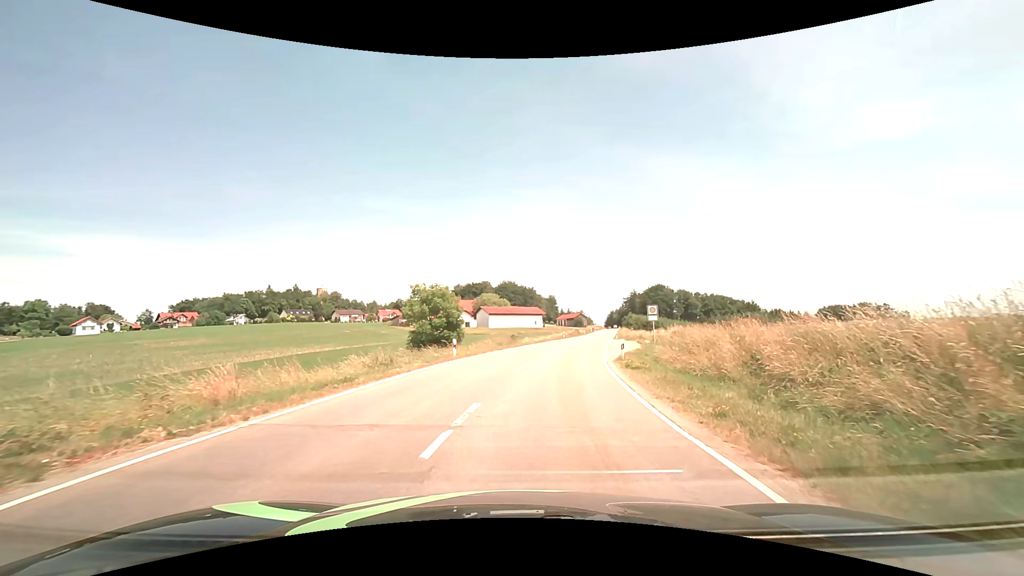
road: tertiary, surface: asphalt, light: Day
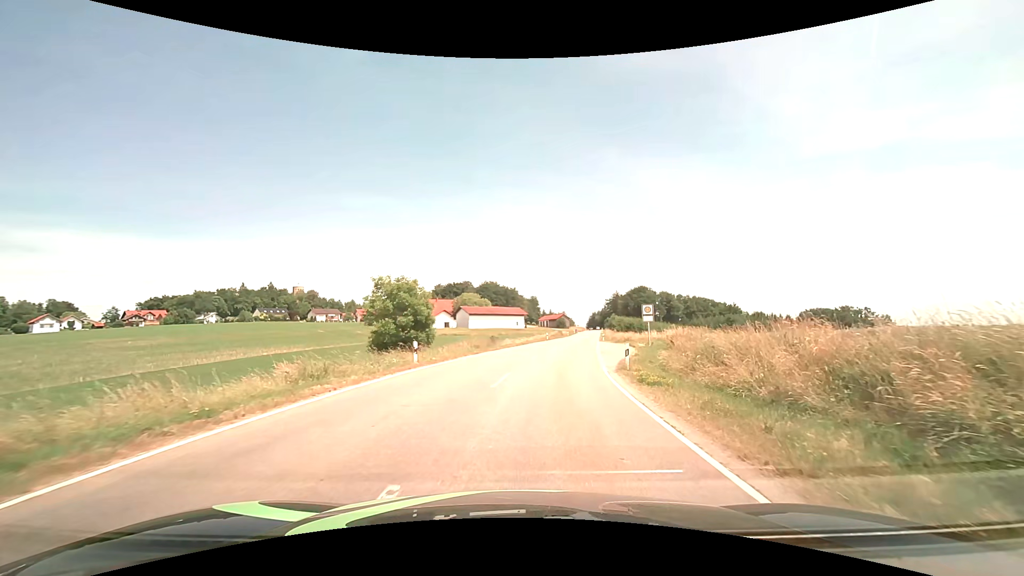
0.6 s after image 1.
(+0.1, +5.0) m; +2°
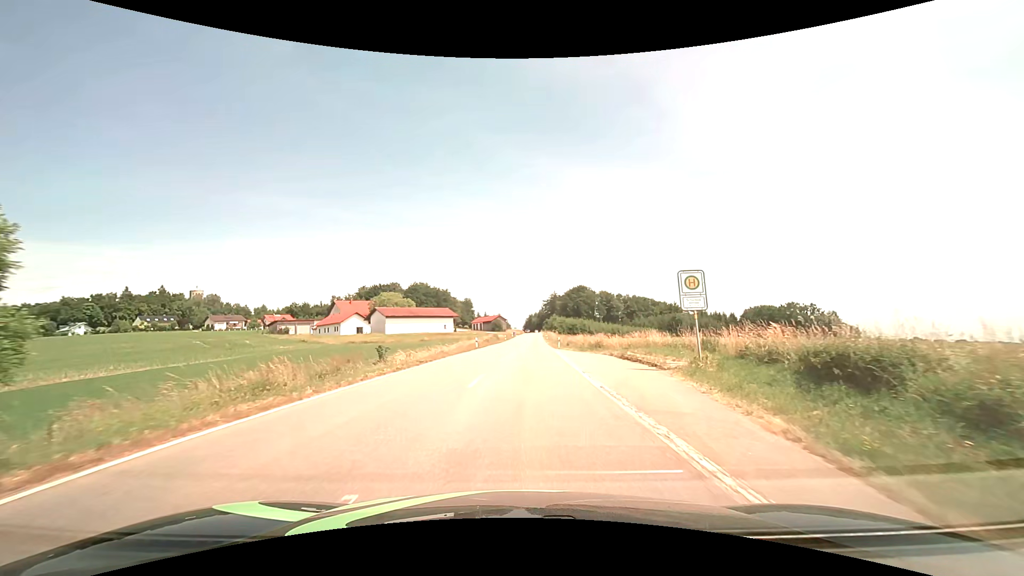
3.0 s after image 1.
(+1.8, +23.6) m; +8°
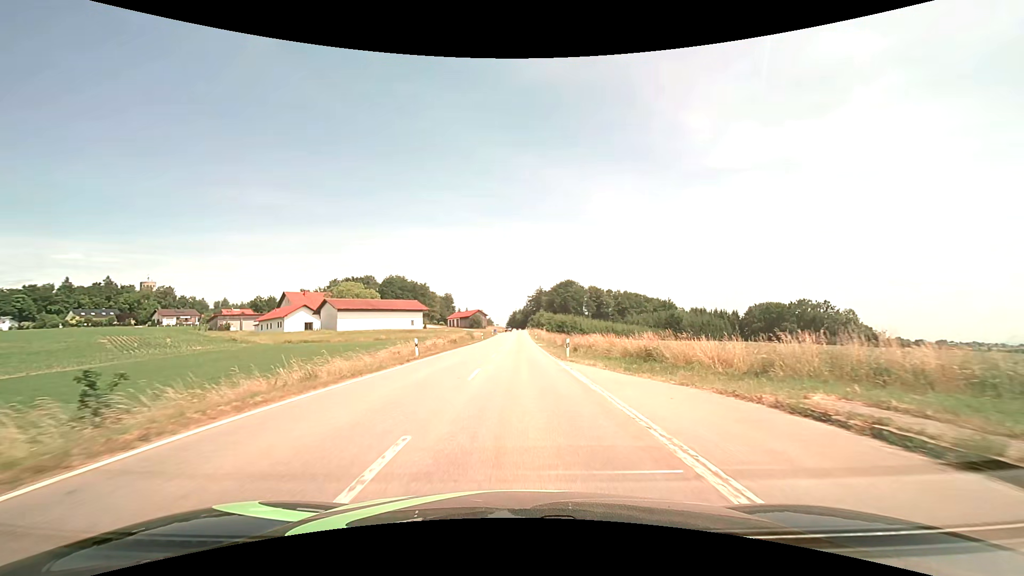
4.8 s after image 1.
(+0.4, +21.8) m; +2°
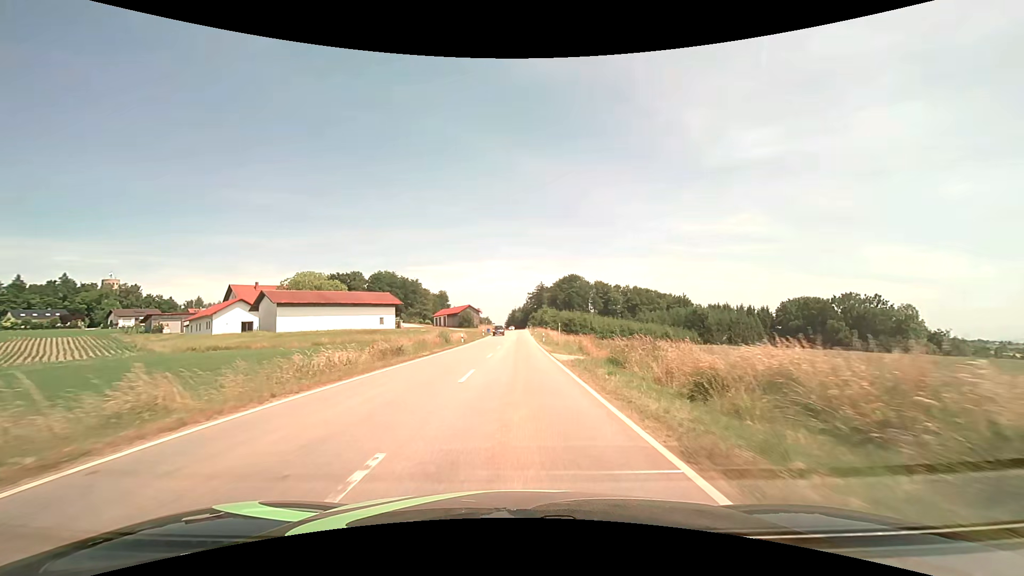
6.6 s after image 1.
(+0.1, +25.0) m; 0°
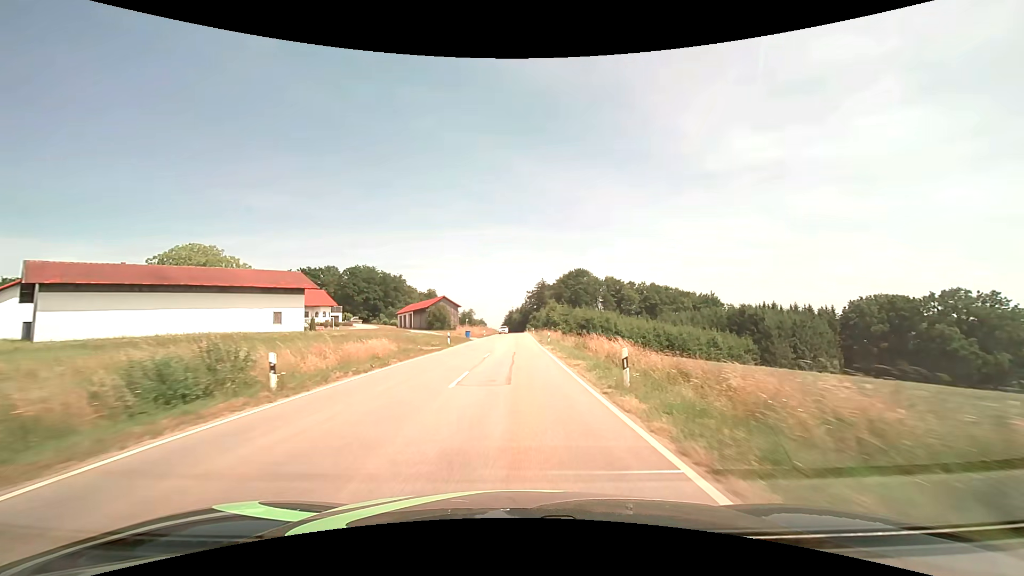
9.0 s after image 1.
(0.0, +37.6) m; 0°
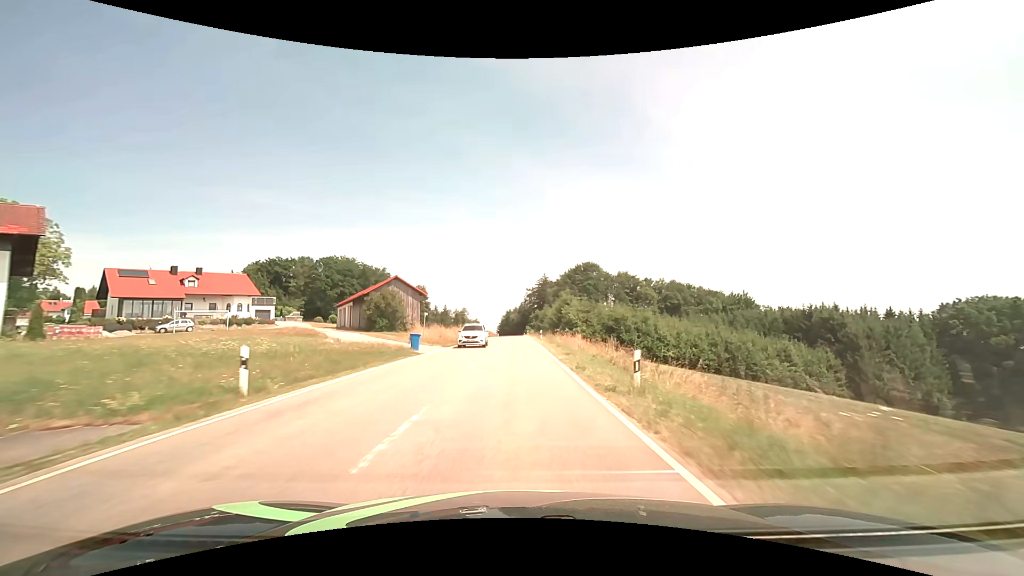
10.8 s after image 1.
(0.0, +30.7) m; 0°
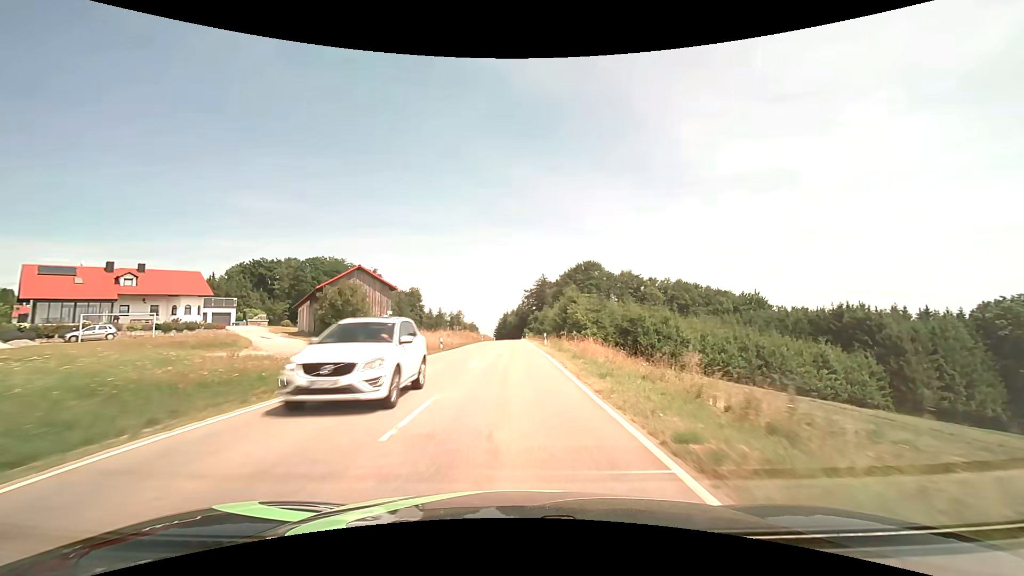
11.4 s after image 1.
(+0.1, +10.6) m; +1°
(0, +10) (0, +20) (0, +30) (0, +40) (0, +50) (-1, +60) (-1, +70) (-1, +80) (-1, +90) (-1, +100) m
